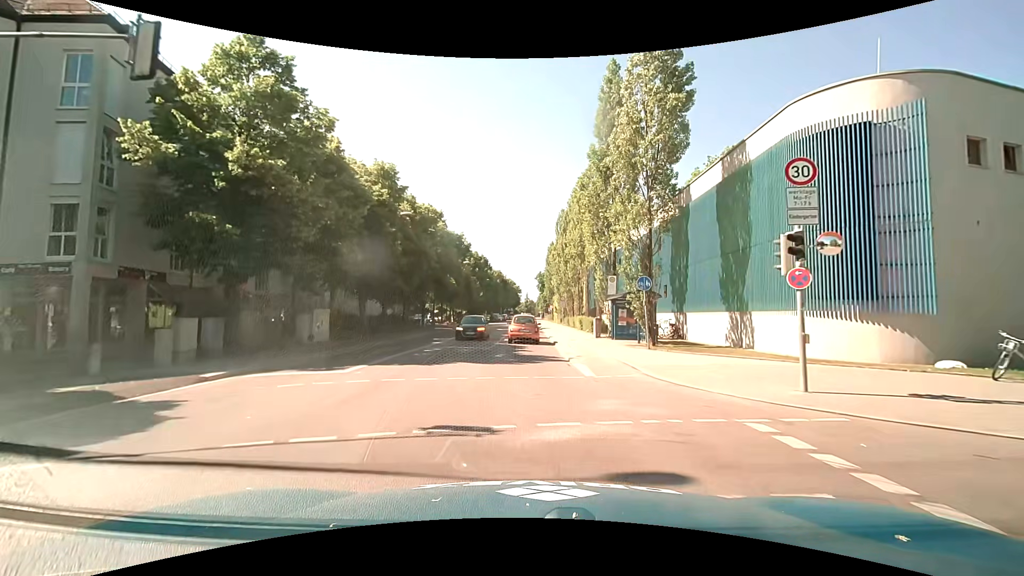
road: secondary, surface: asphalt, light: Day
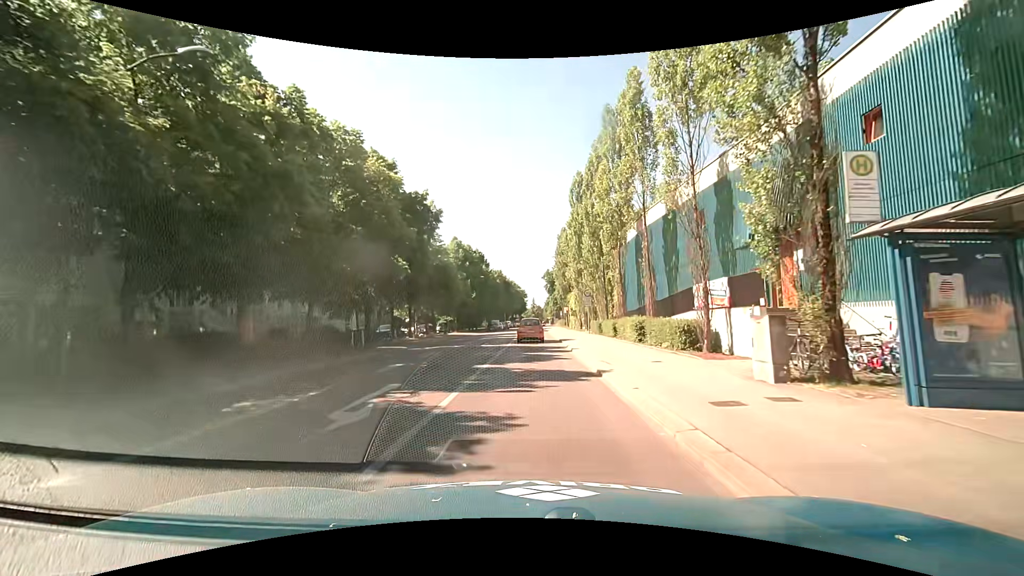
(-0.2, +21.7) m; -1°
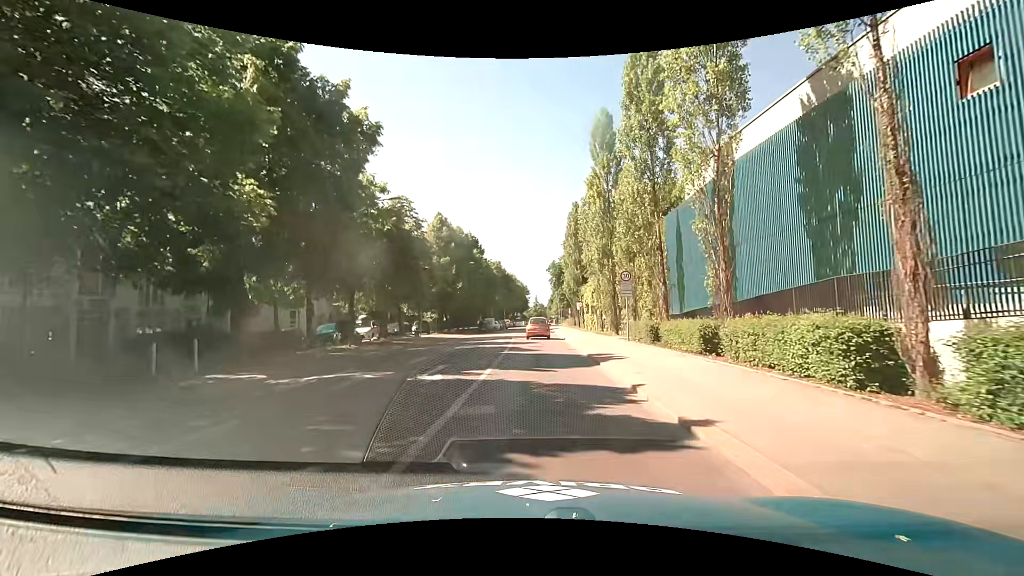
(-0.2, +15.6) m; -1°
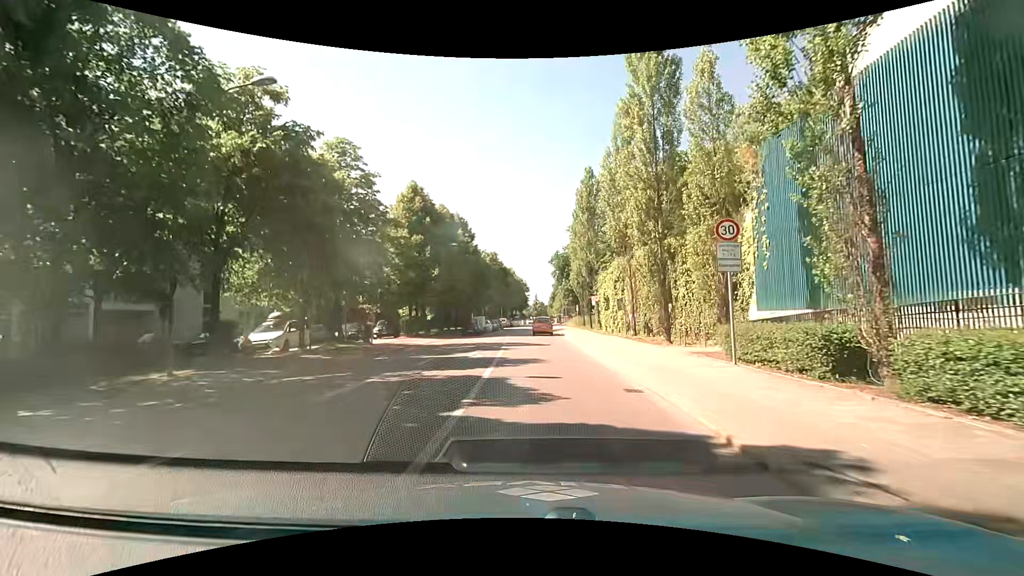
(0.0, +13.5) m; 0°
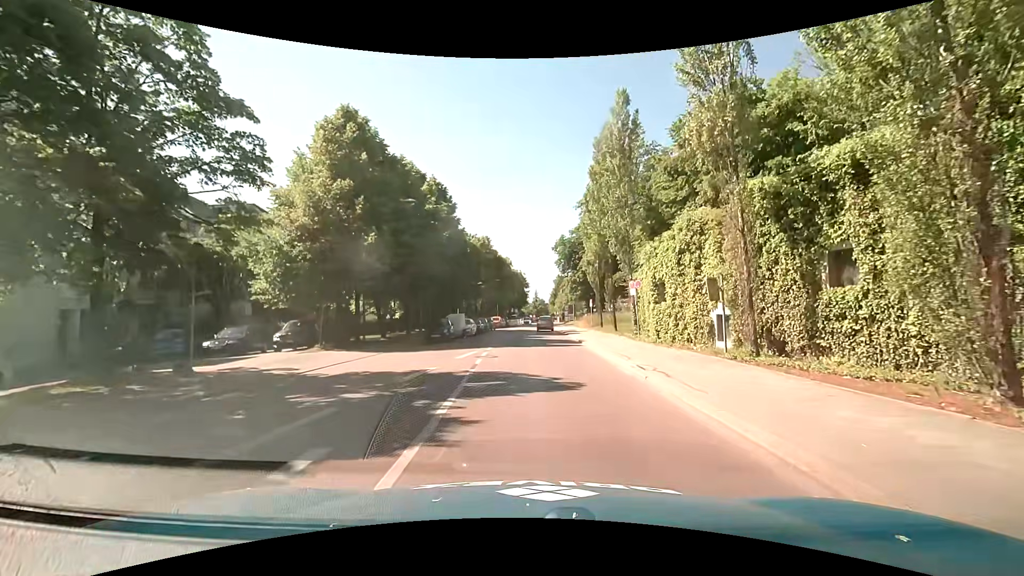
(-0.1, +15.8) m; 0°
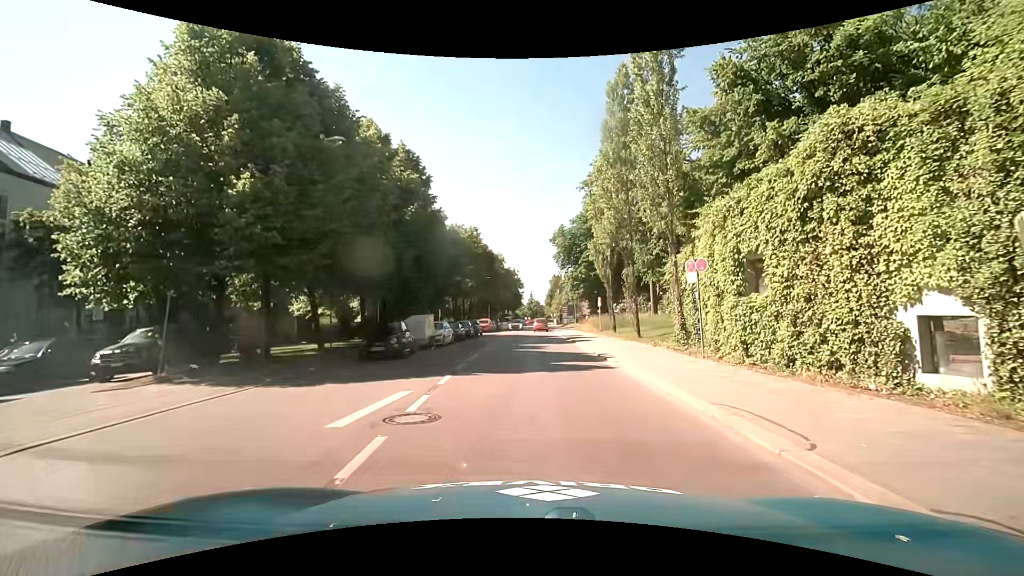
(0.0, +10.1) m; 0°
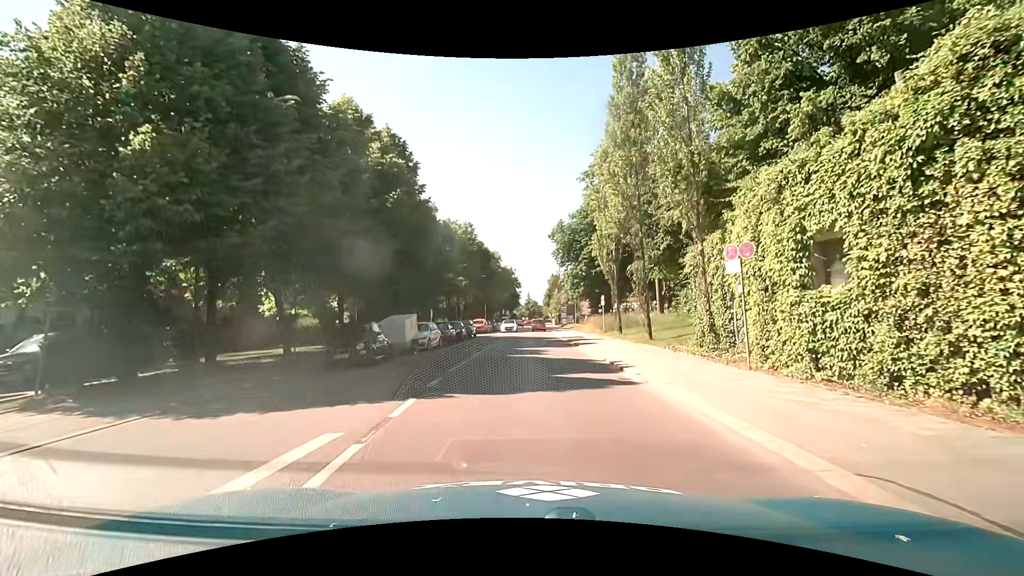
(0.0, +3.4) m; 0°
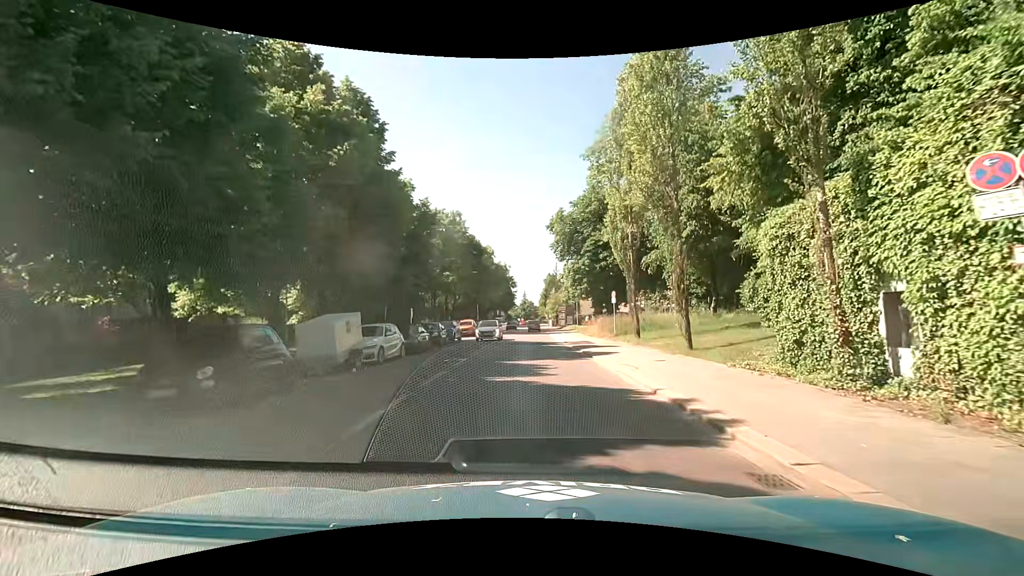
(0.0, +7.2) m; 0°
(0, +10) (0, +20) (+1, +30) (+1, +40) (+1, +50) (+1, +60) (+1, +70) (+1, +80) (+2, +90) (+2, +100) m
